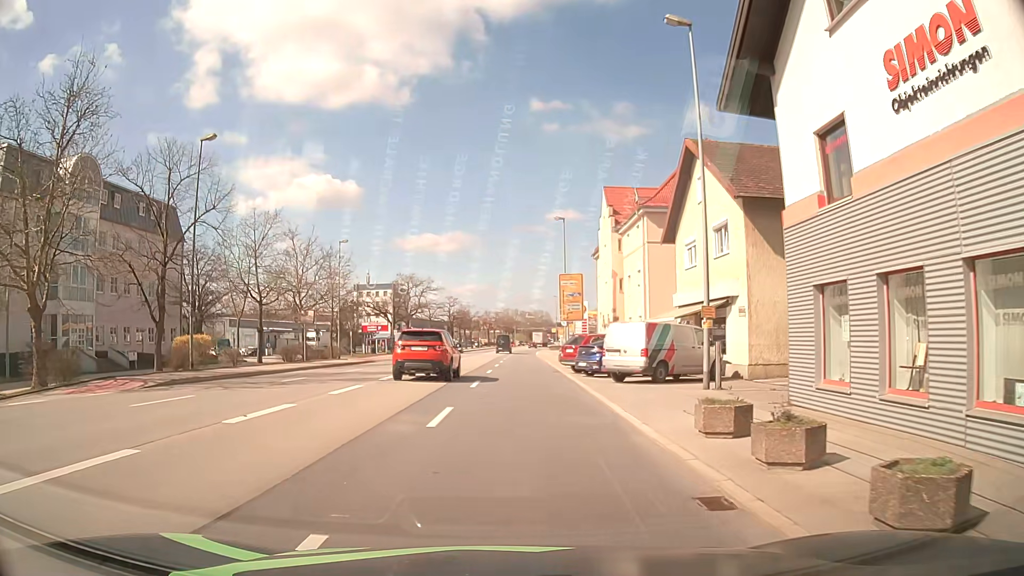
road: primary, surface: asphalt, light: Day
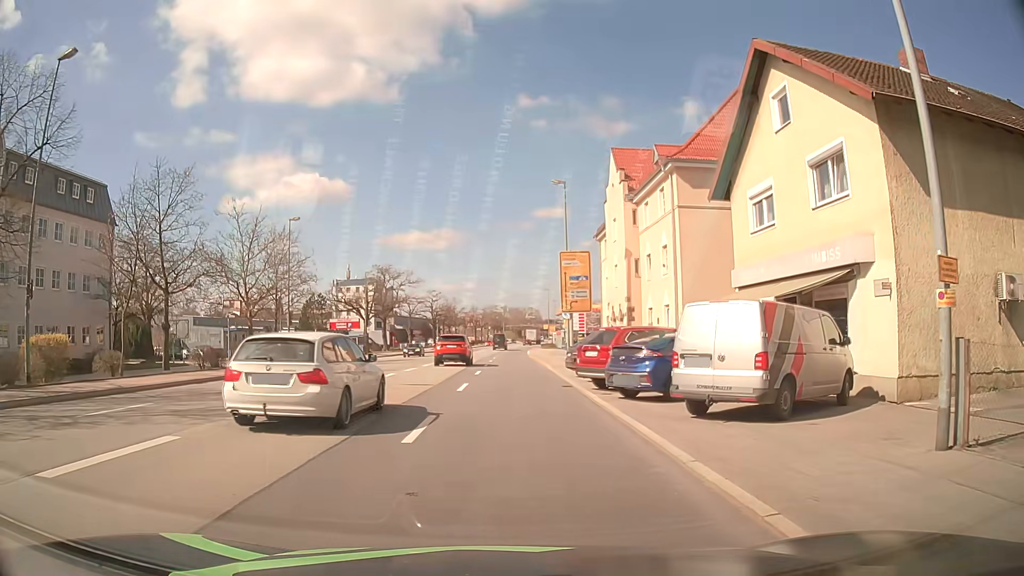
(0.0, +10.4) m; +1°
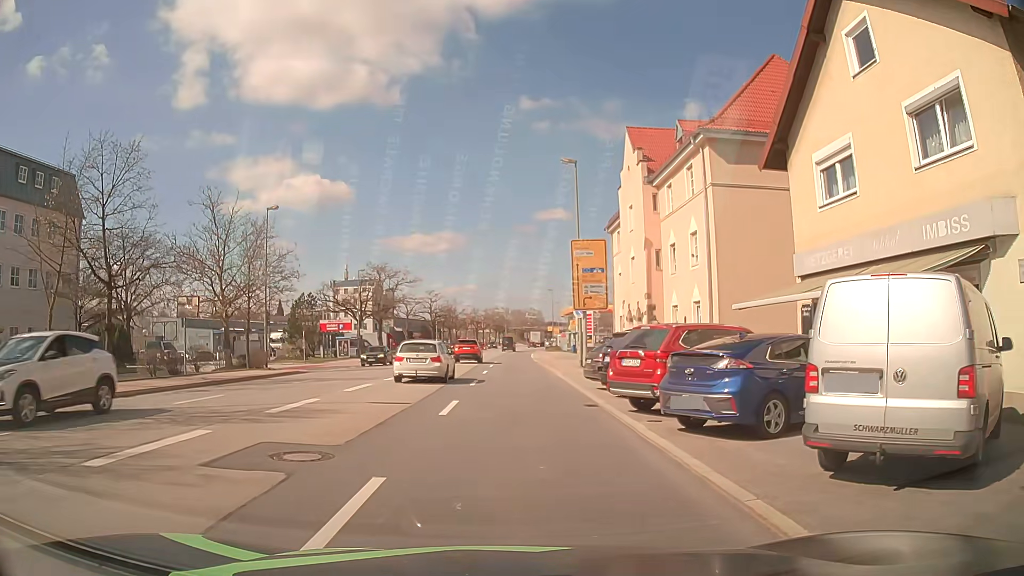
(0.0, +5.1) m; 0°
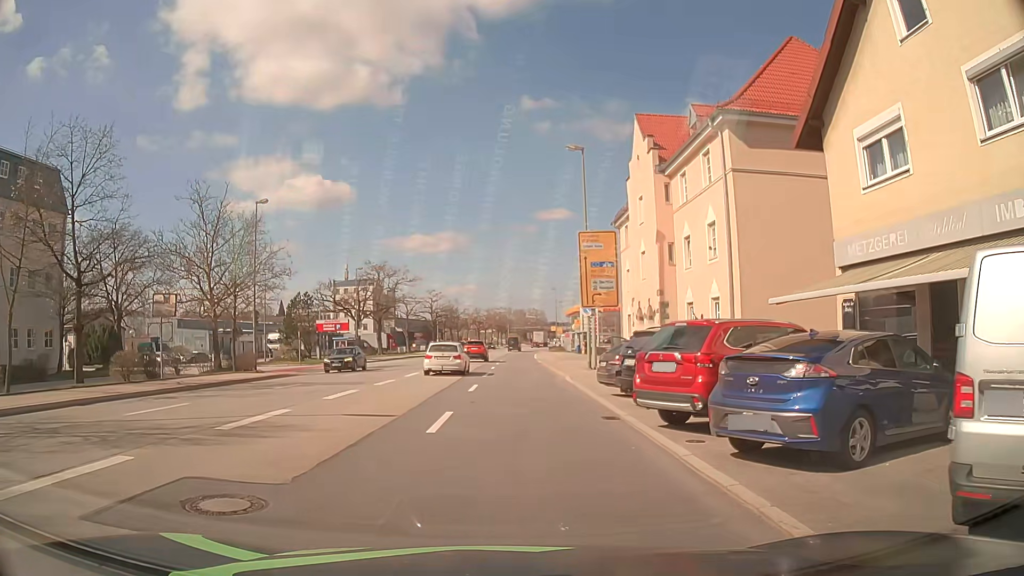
(0.0, +2.4) m; +2°
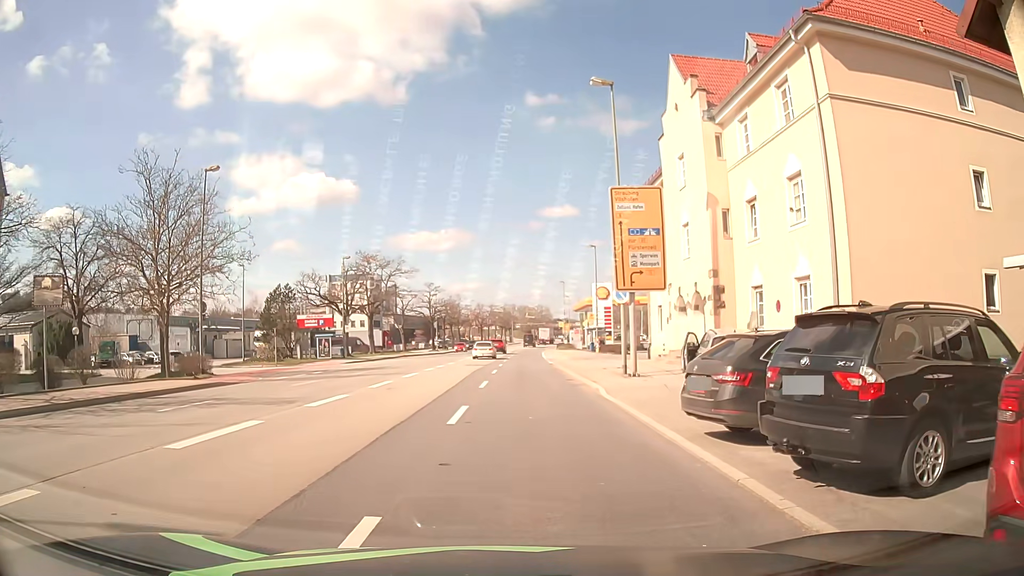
(-0.2, +7.9) m; -1°
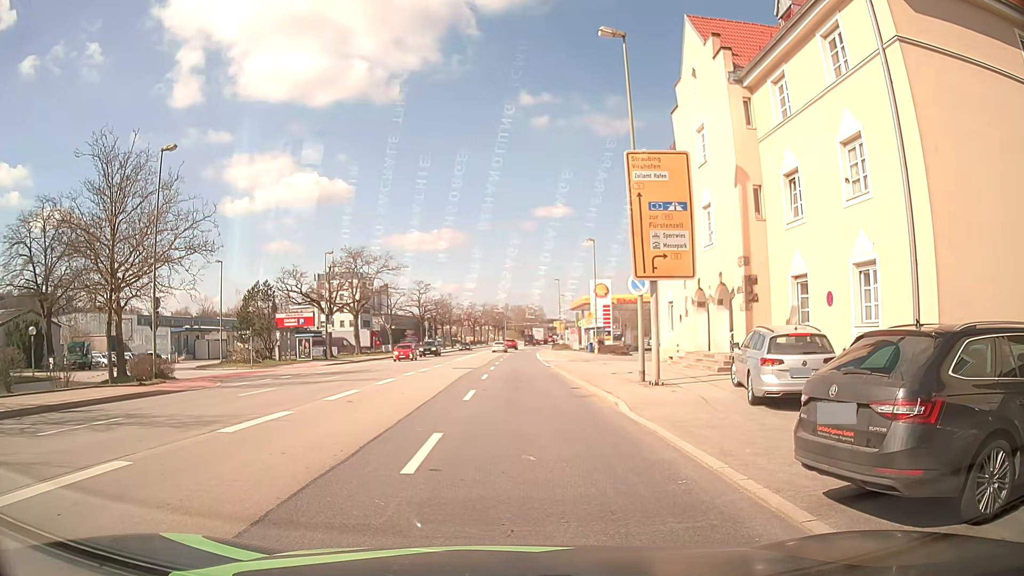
(0.0, +3.9) m; +2°
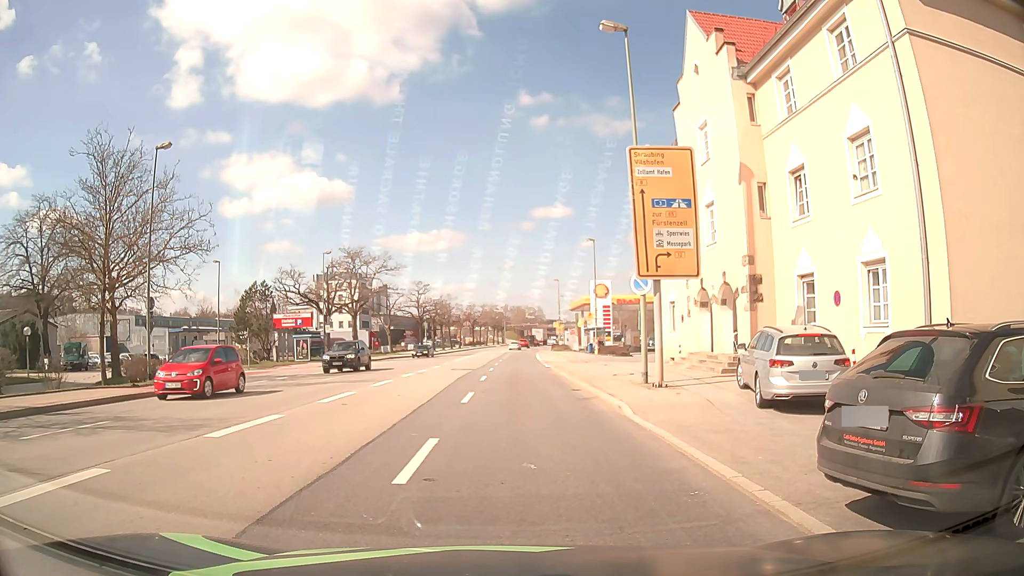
(0.0, +0.5) m; 0°
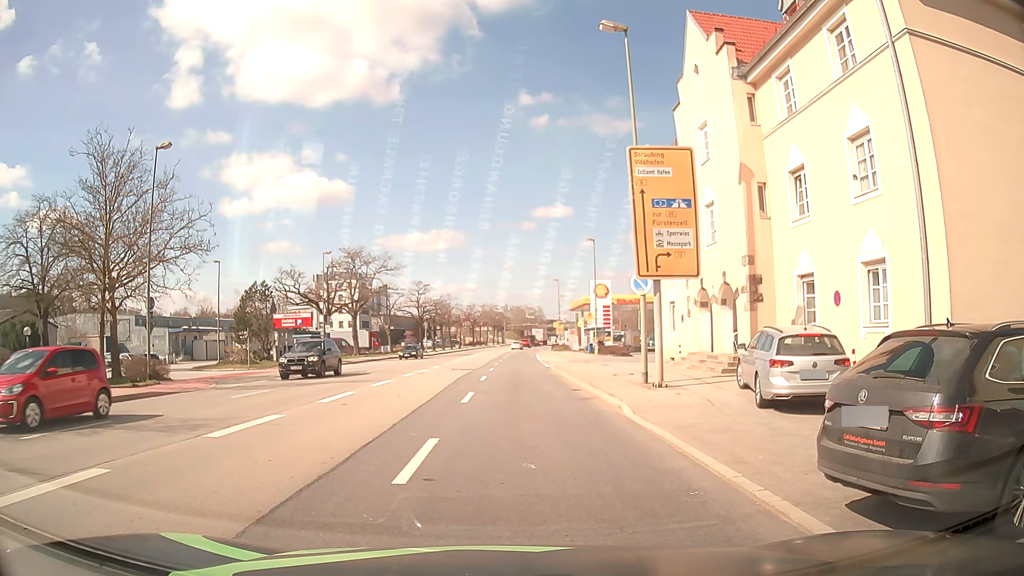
(0.0, 0.0) m; 0°
